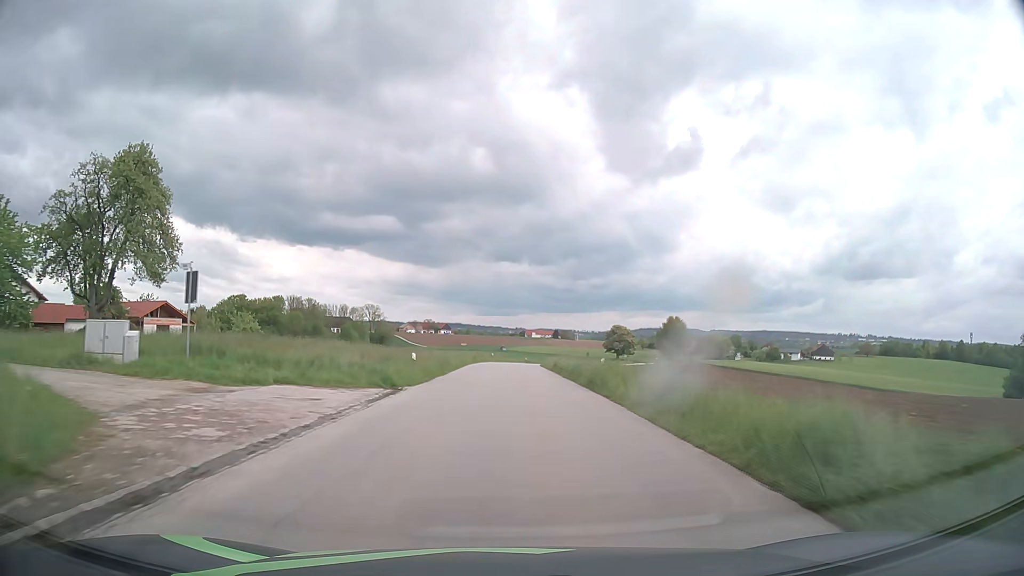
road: tertiary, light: Day
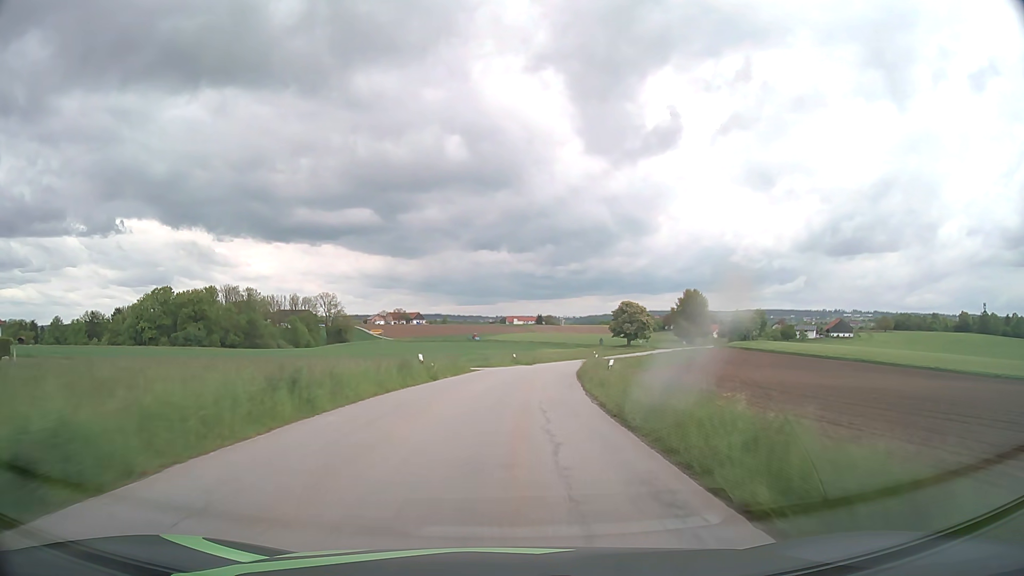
(+1.0, +54.7) m; +1°
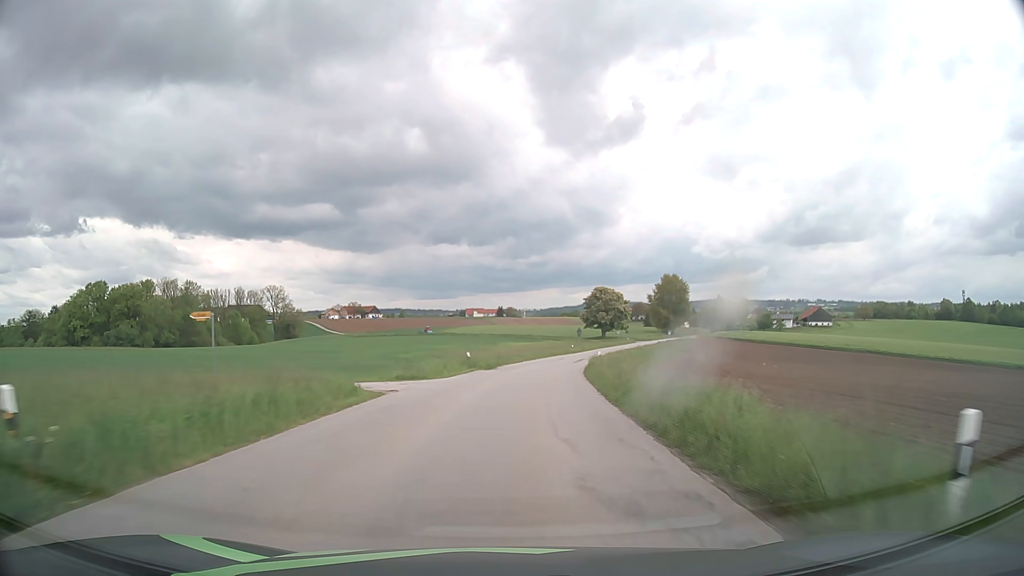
(+0.6, +21.9) m; +3°
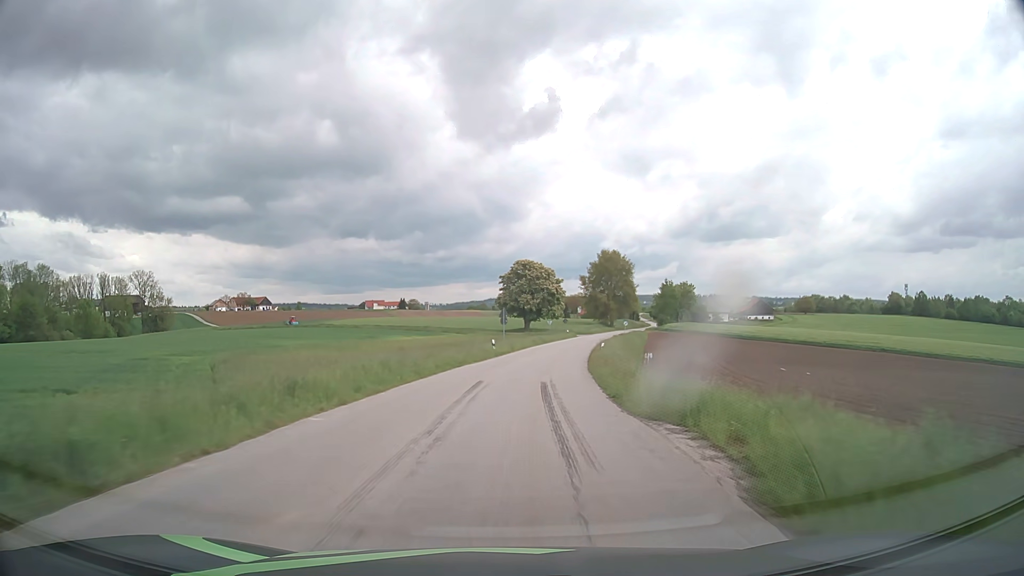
(+3.2, +43.5) m; +8°
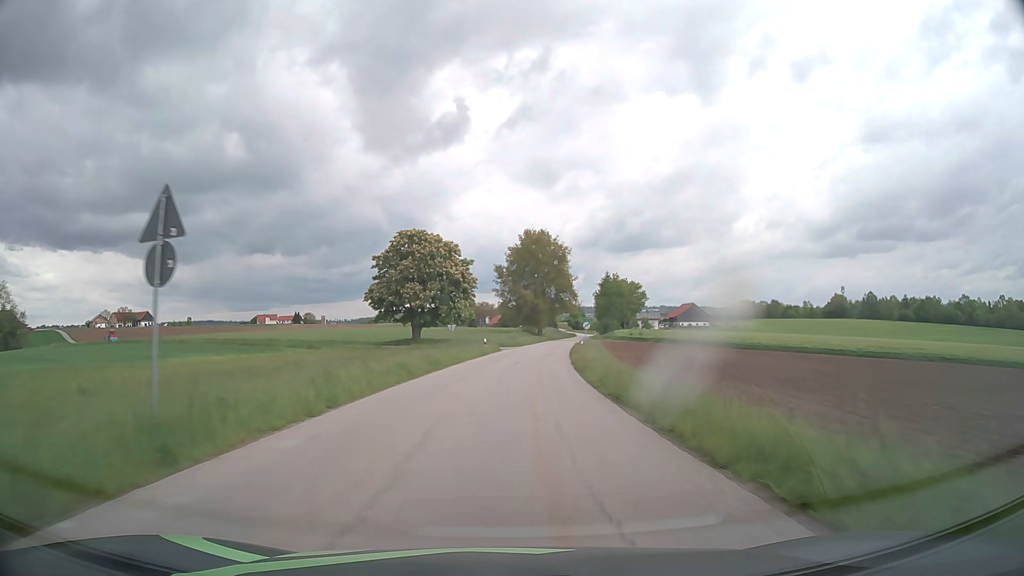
(+2.9, +43.2) m; +8°
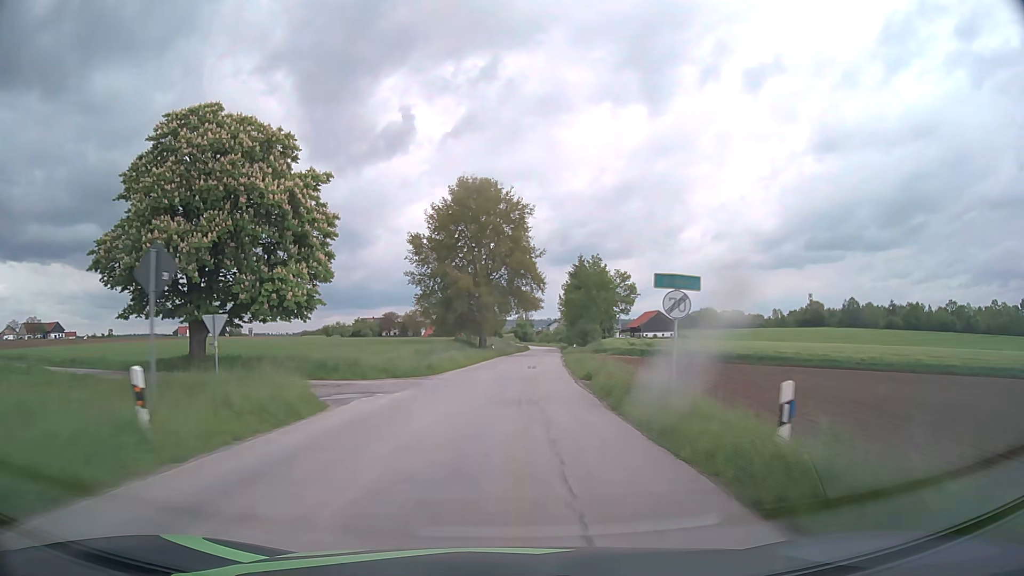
(+2.0, +42.8) m; +5°
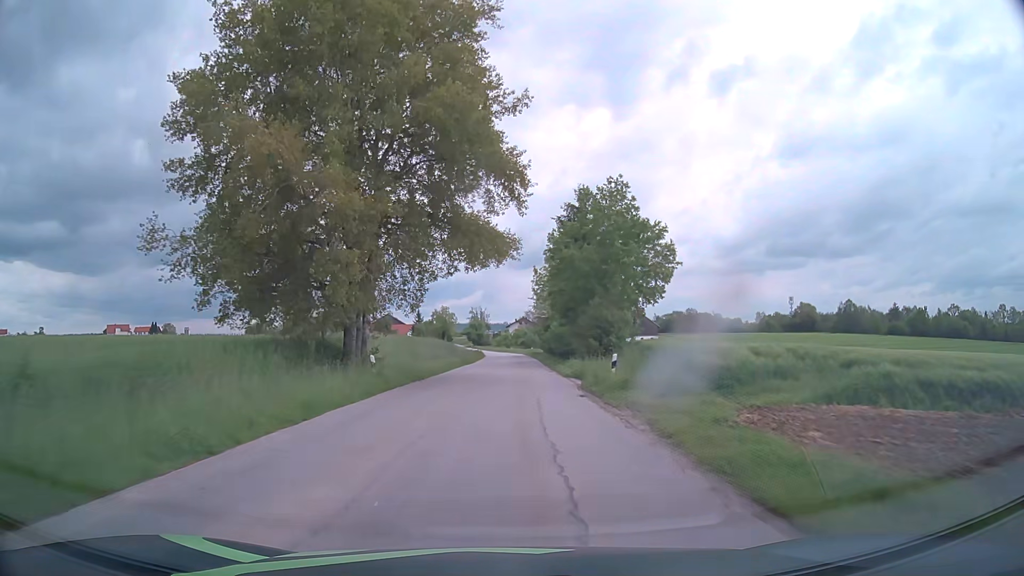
(+1.7, +42.6) m; +4°
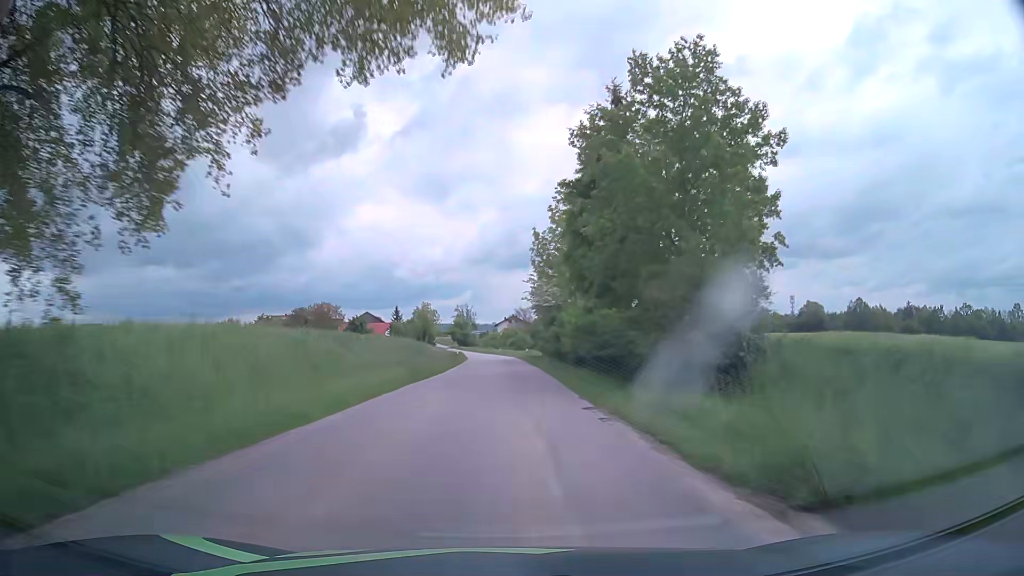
(+0.1, +21.4) m; +1°
(0, +10) (0, +20) (0, +30) (0, +40) (0, +50) (-1, +60) (-1, +70) (-2, +80) (-2, +90) (-3, +100) m
